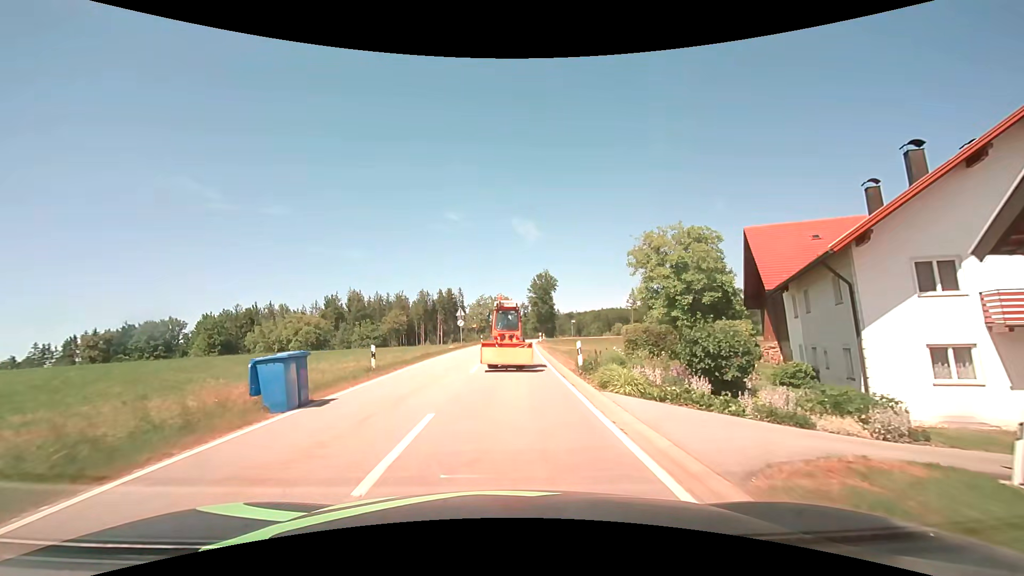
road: tertiary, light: Day
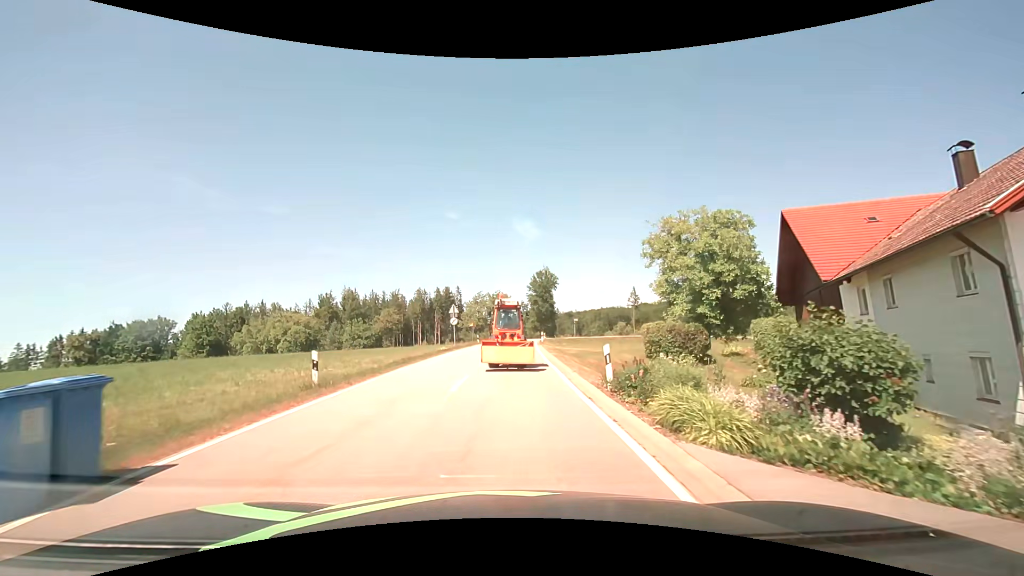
(0.0, +5.0) m; 0°
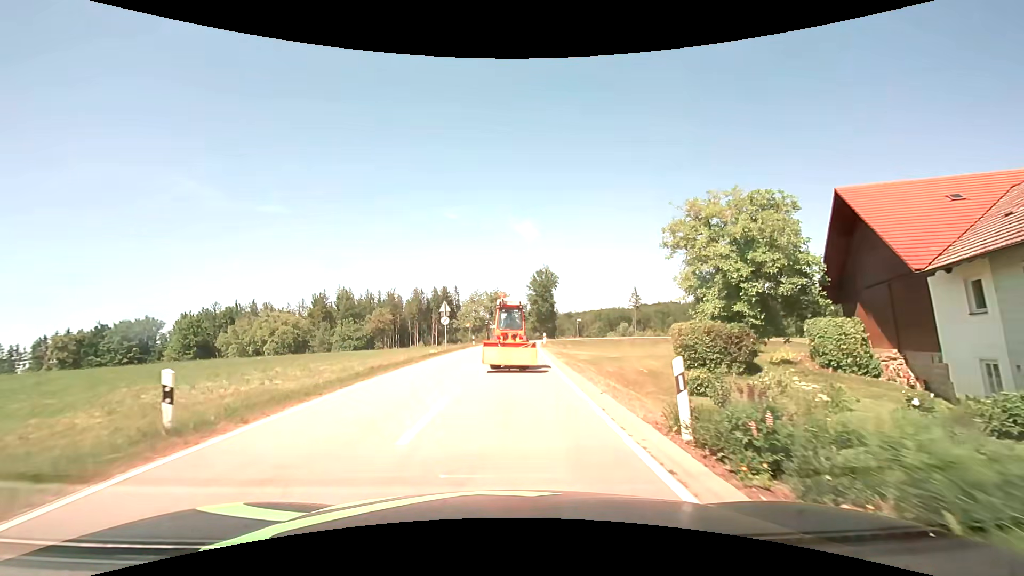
(0.0, +5.1) m; 0°
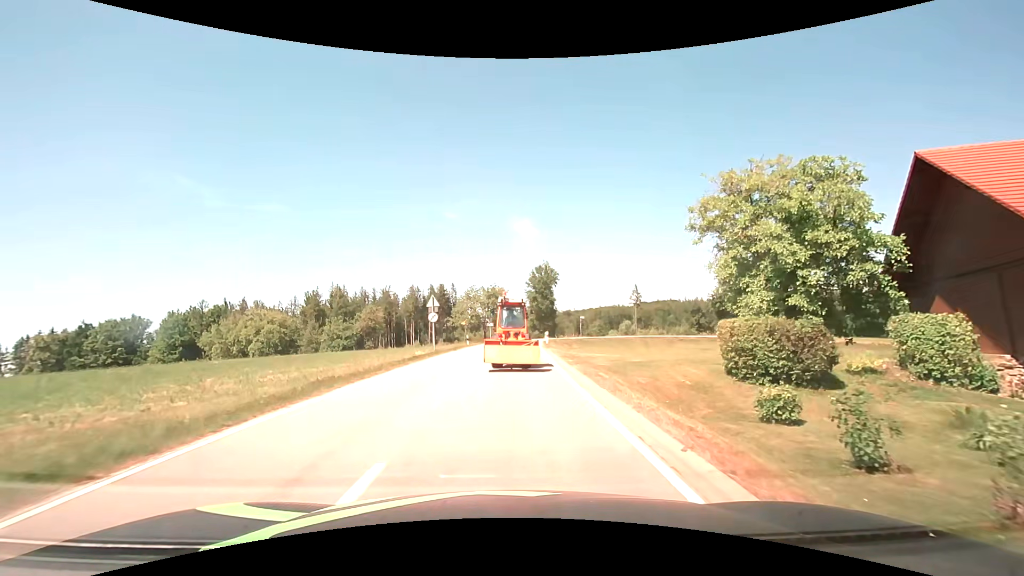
(0.0, +5.1) m; 0°
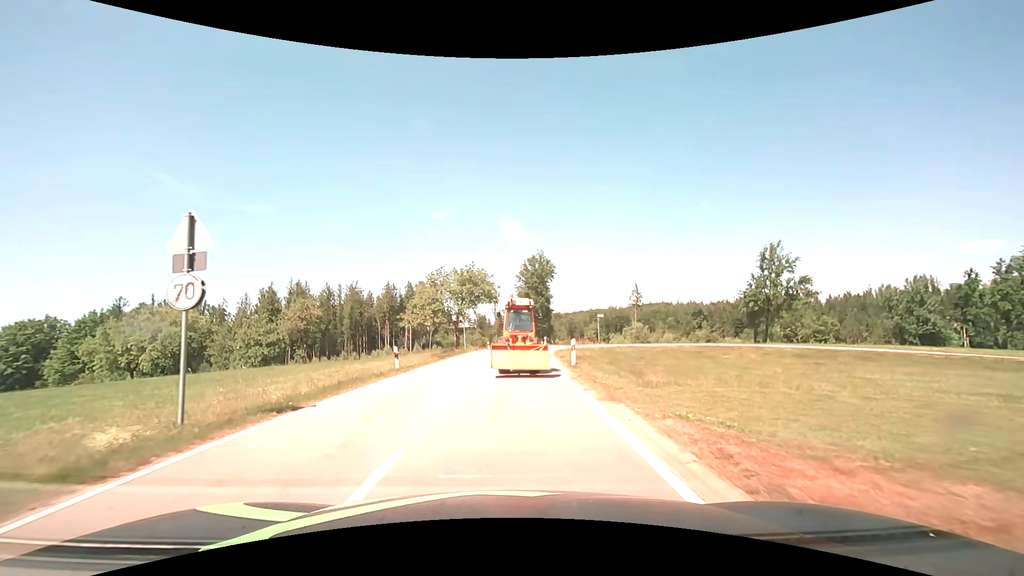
(+0.2, +23.7) m; +1°
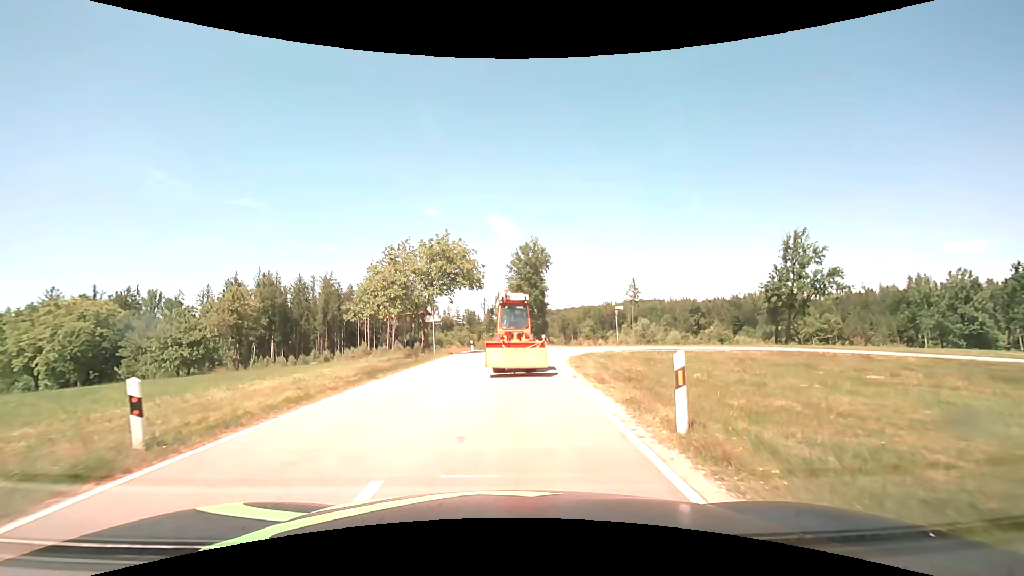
(+0.1, +12.9) m; +1°
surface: asphalt
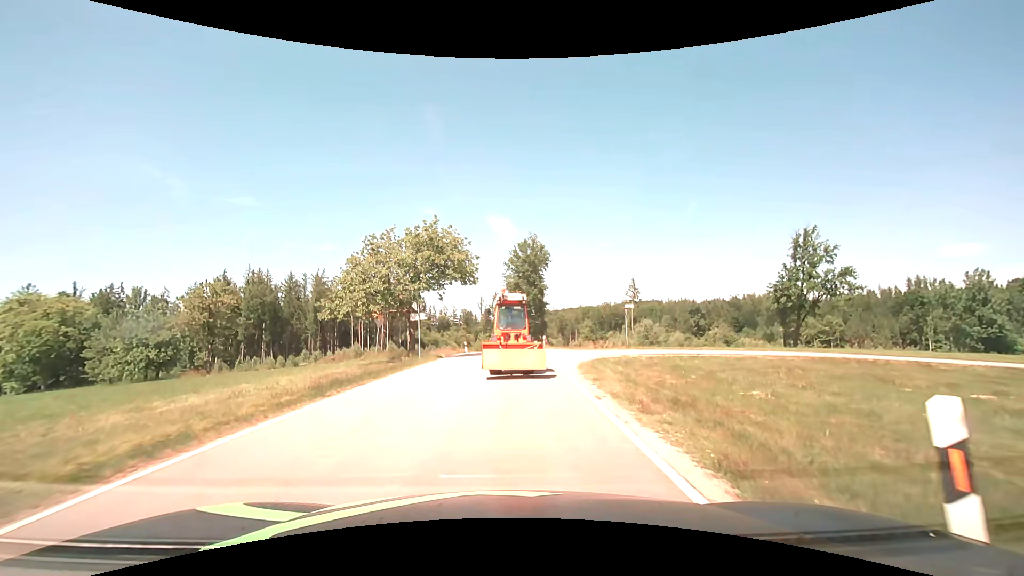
(0.0, +4.0) m; 0°
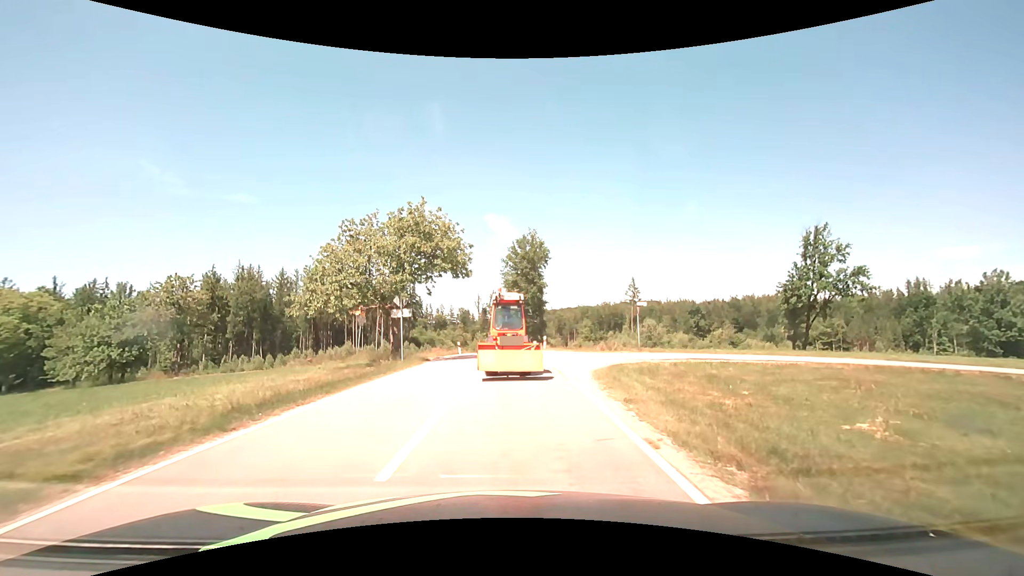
(0.0, +3.7) m; 0°
(0, +10) (0, +20) (+1, +30) (+1, +40) (+1, +50) (+1, +60) (+1, +70) (+1, +80) (+1, +90) (+1, +100) m
